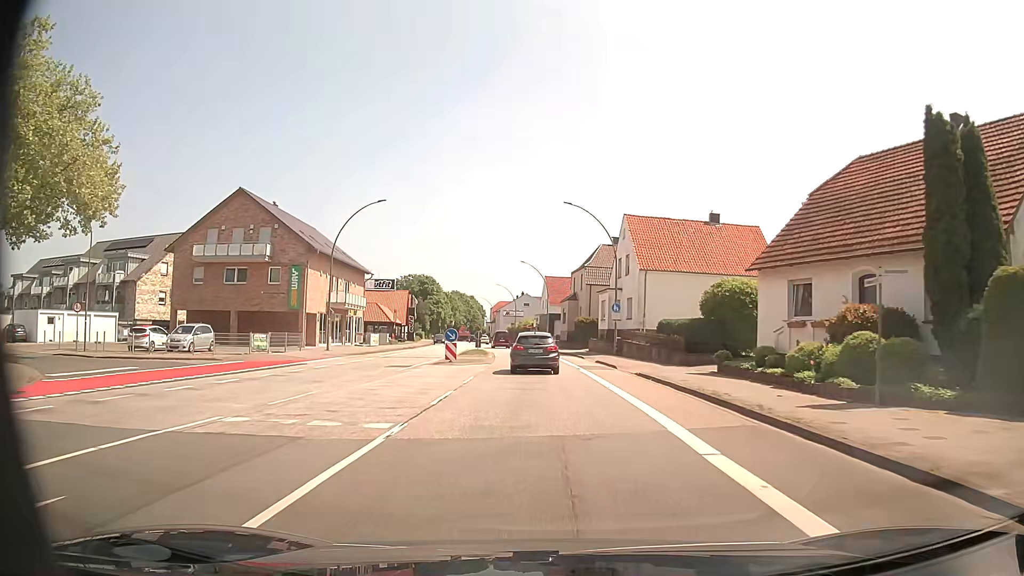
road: primary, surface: asphalt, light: Day
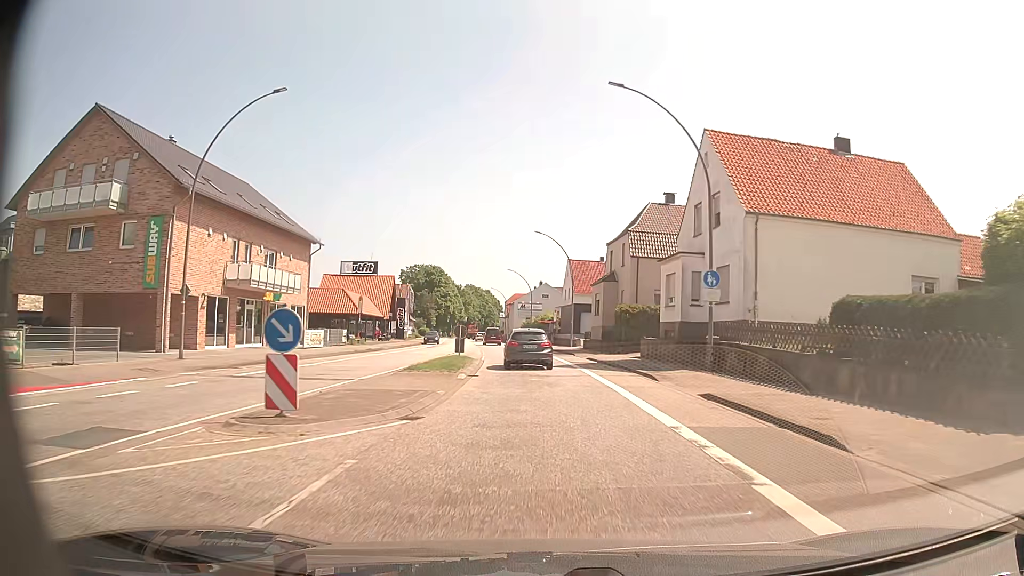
(-0.1, +21.3) m; -1°
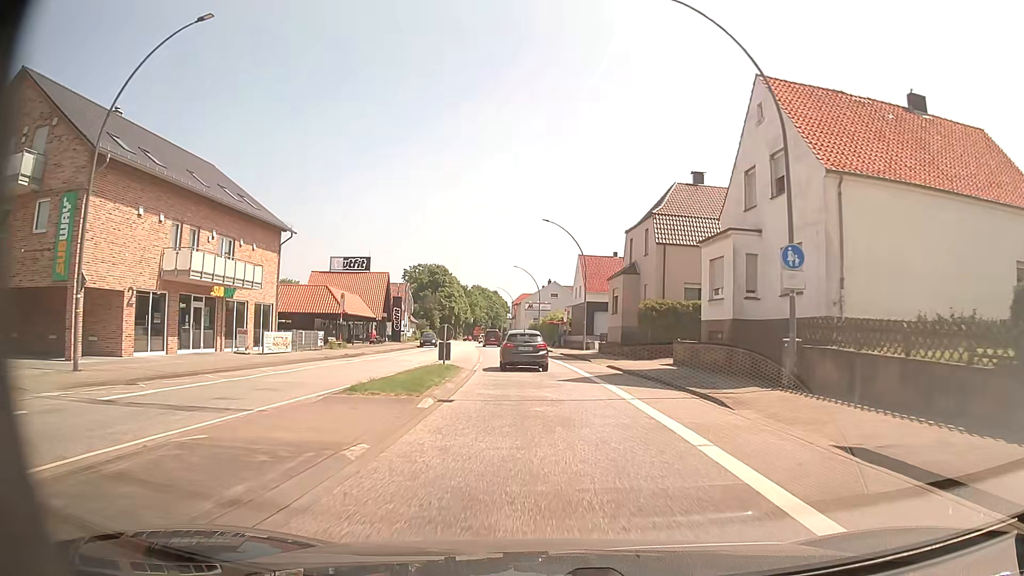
(0.0, +7.1) m; -1°
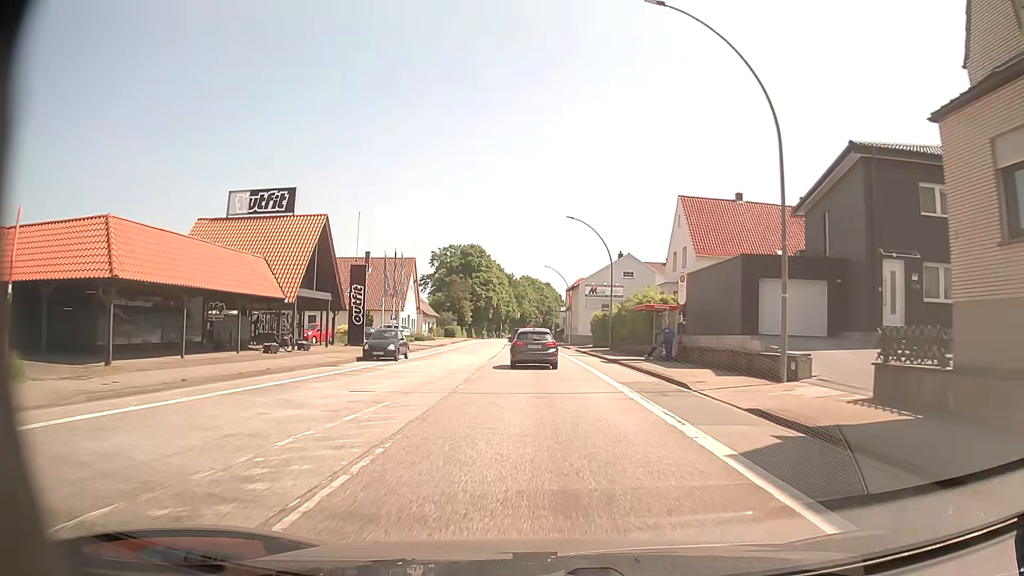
(-1.5, +35.3) m; -5°
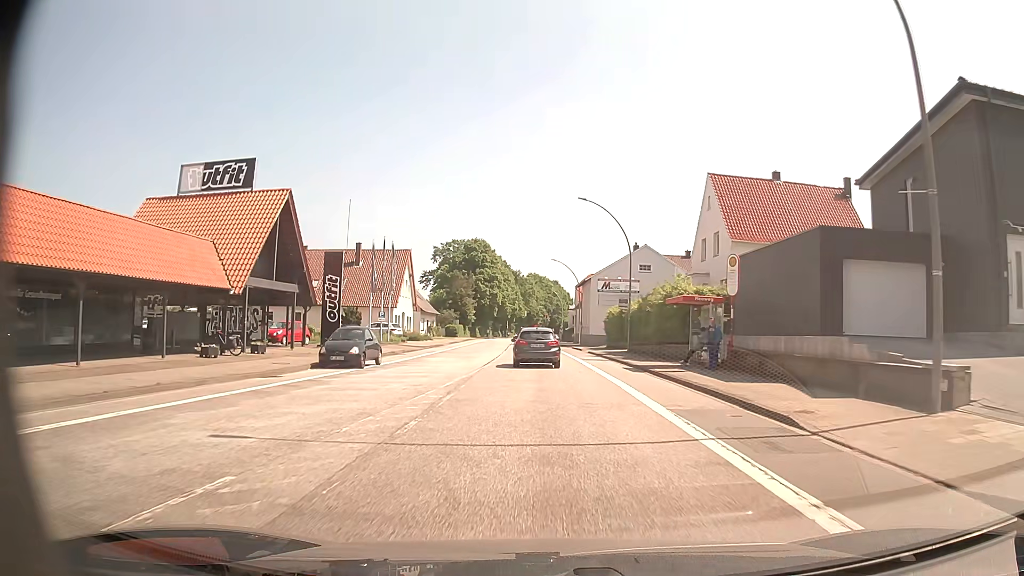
(0.0, +6.8) m; 0°
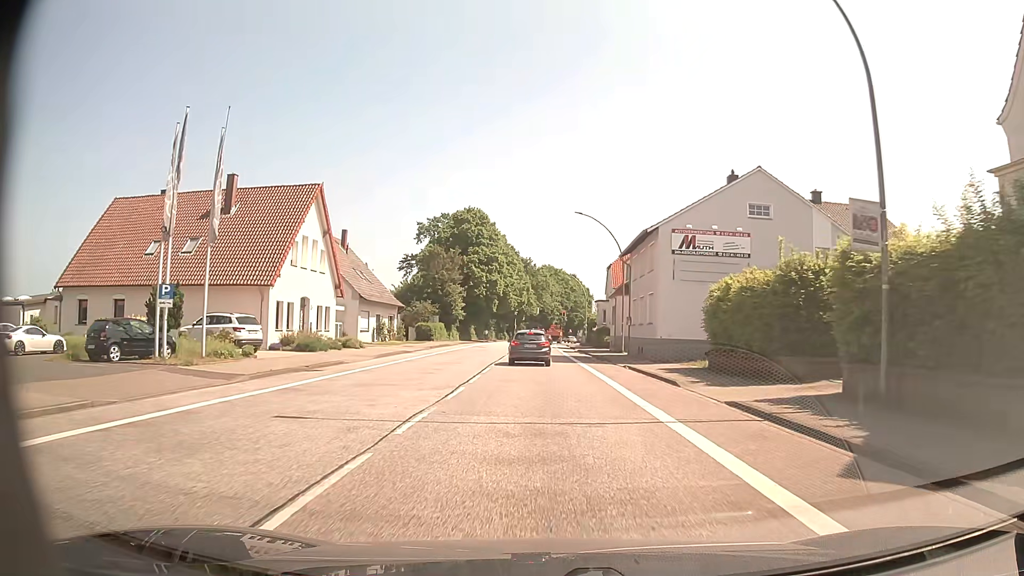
(-0.5, +32.4) m; -1°
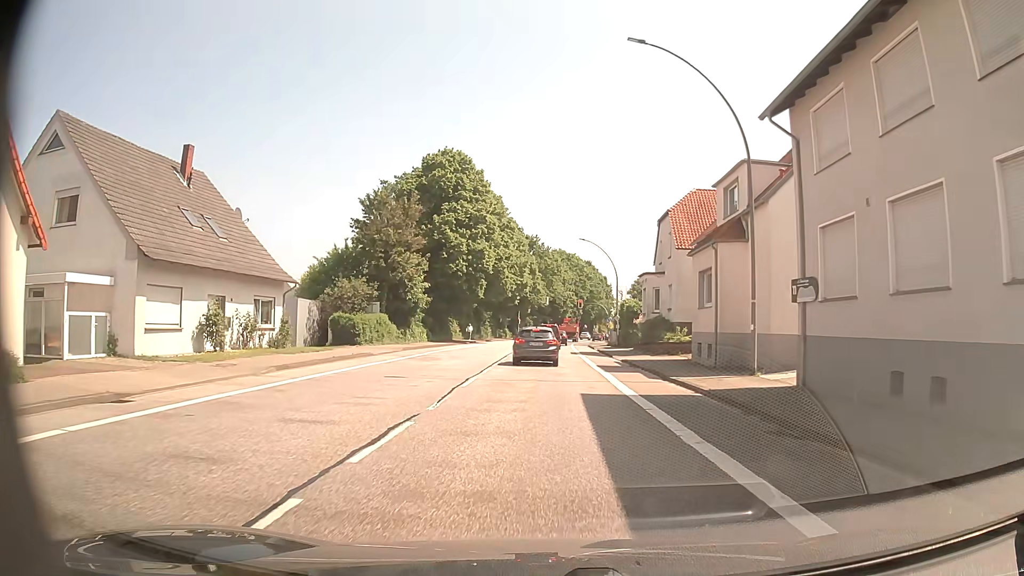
(-0.2, +28.9) m; -1°
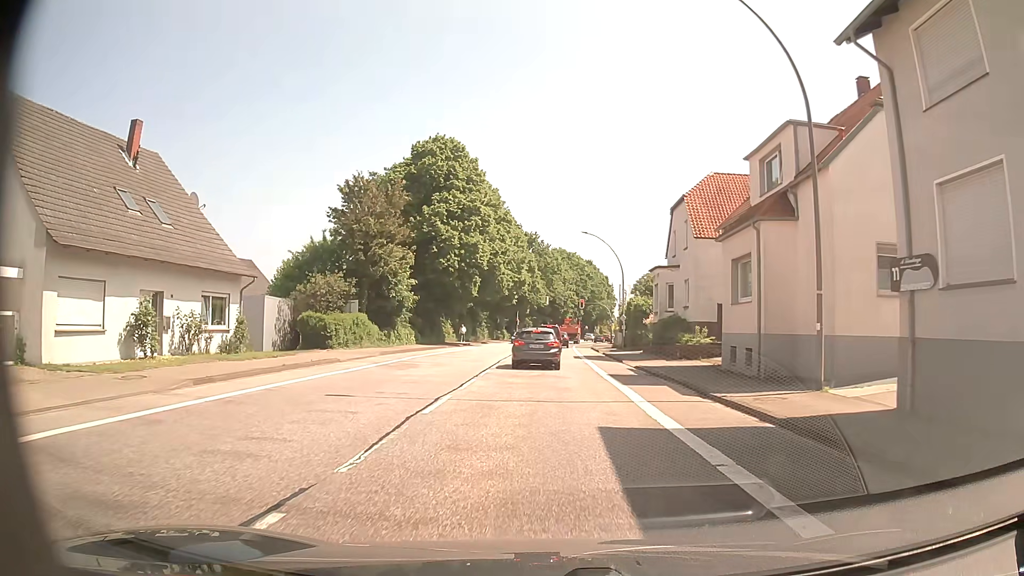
(0.0, +4.9) m; 0°
